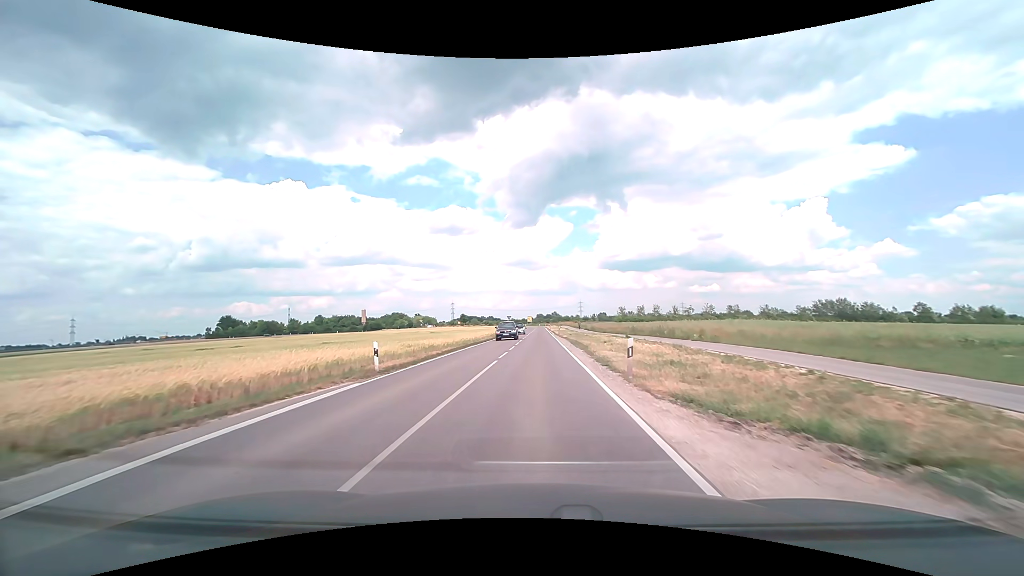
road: tertiary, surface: asphalt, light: Day
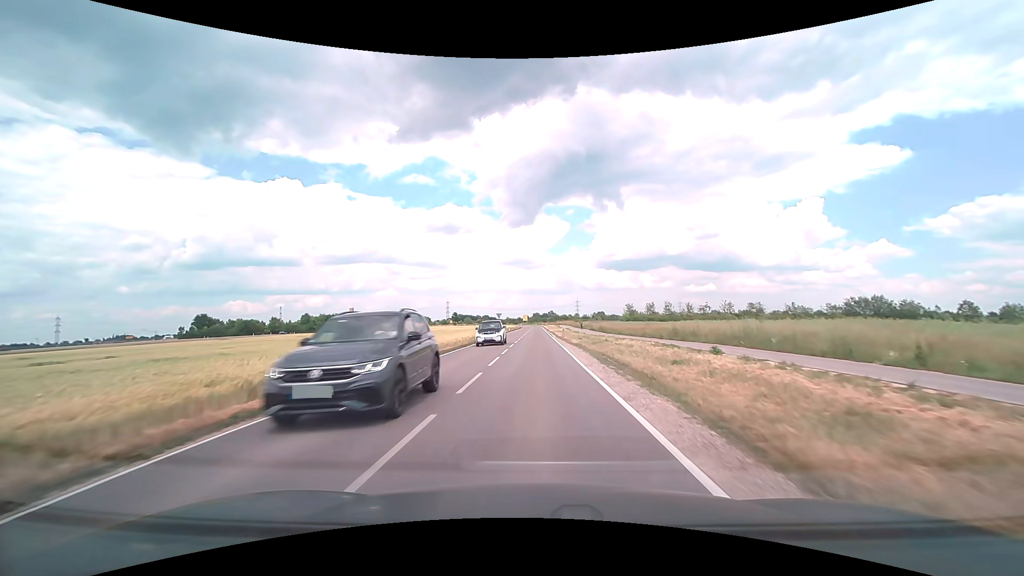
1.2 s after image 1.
(0.0, +16.7) m; 0°
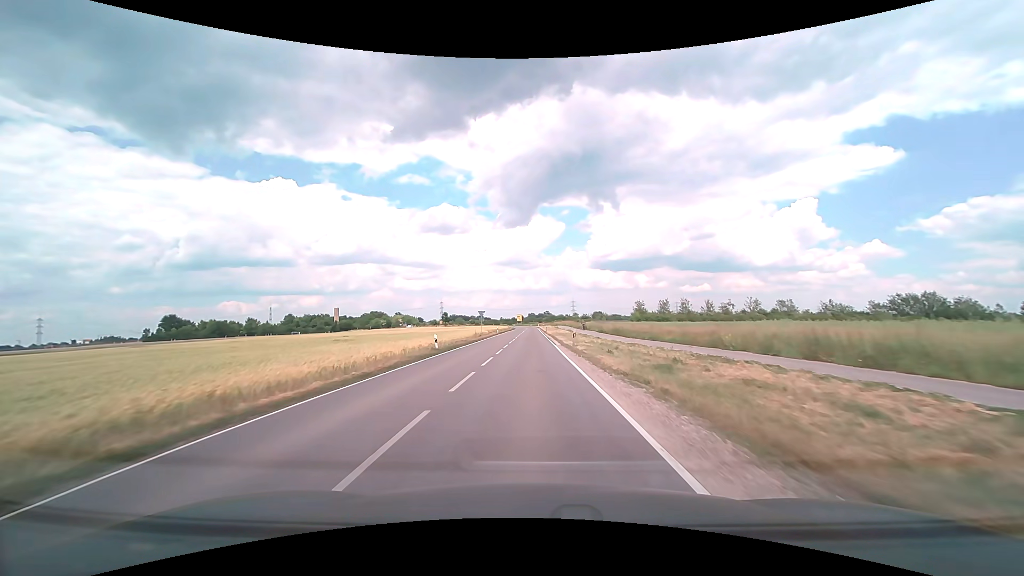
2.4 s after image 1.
(+0.2, +18.2) m; +1°
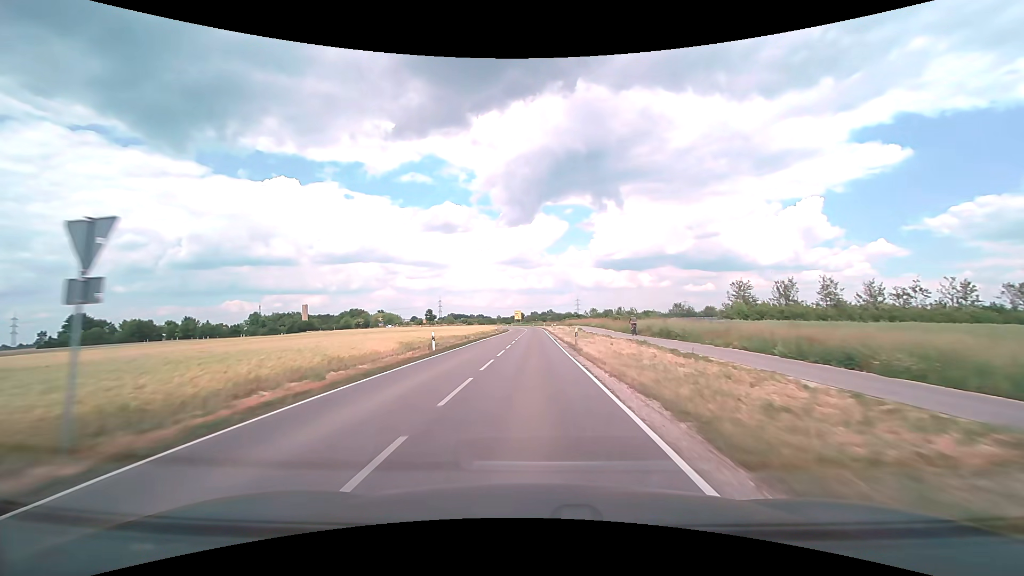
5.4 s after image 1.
(-0.3, +51.3) m; 0°
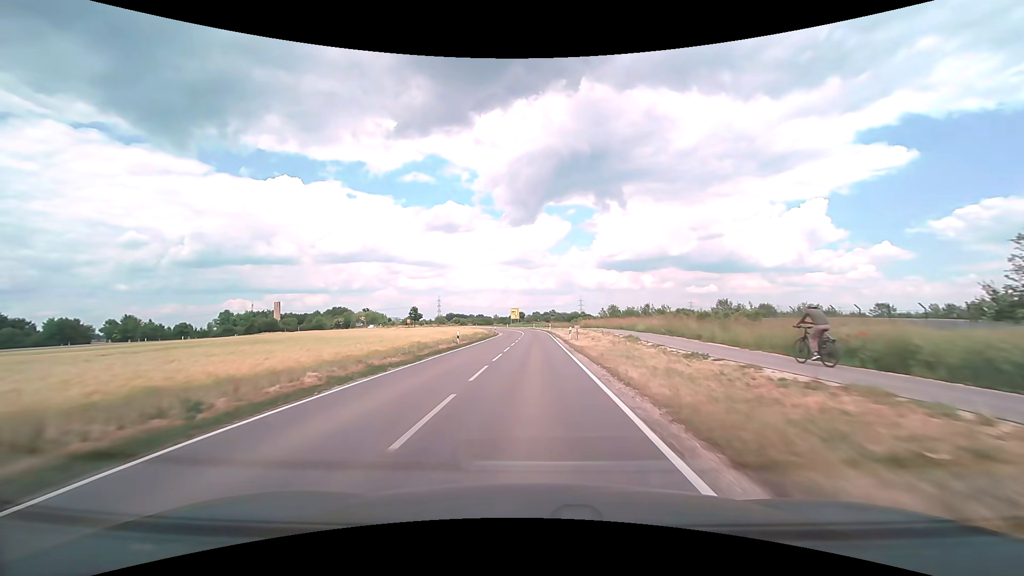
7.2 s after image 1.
(0.0, +33.4) m; 0°
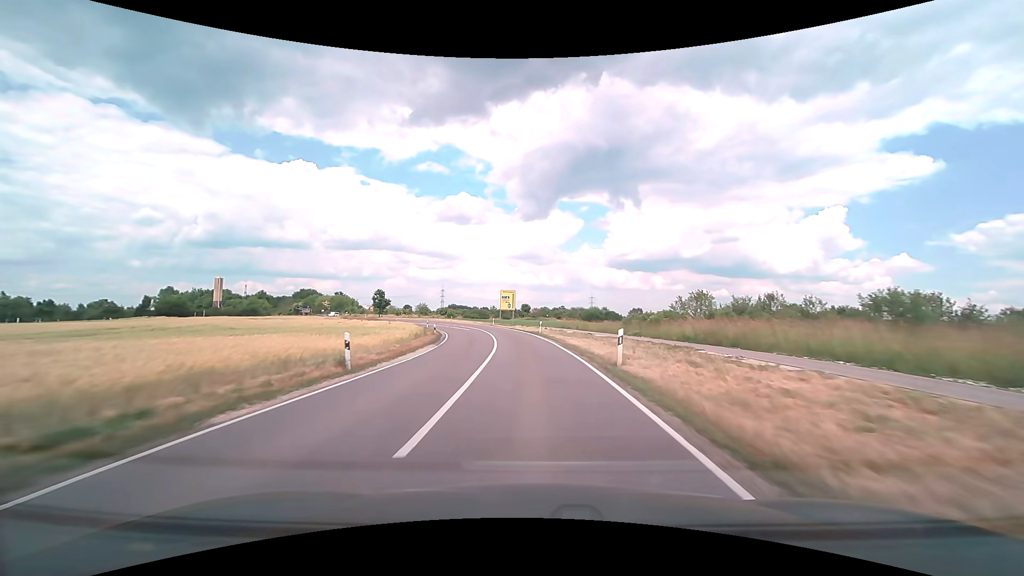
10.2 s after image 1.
(0.0, +54.9) m; -1°
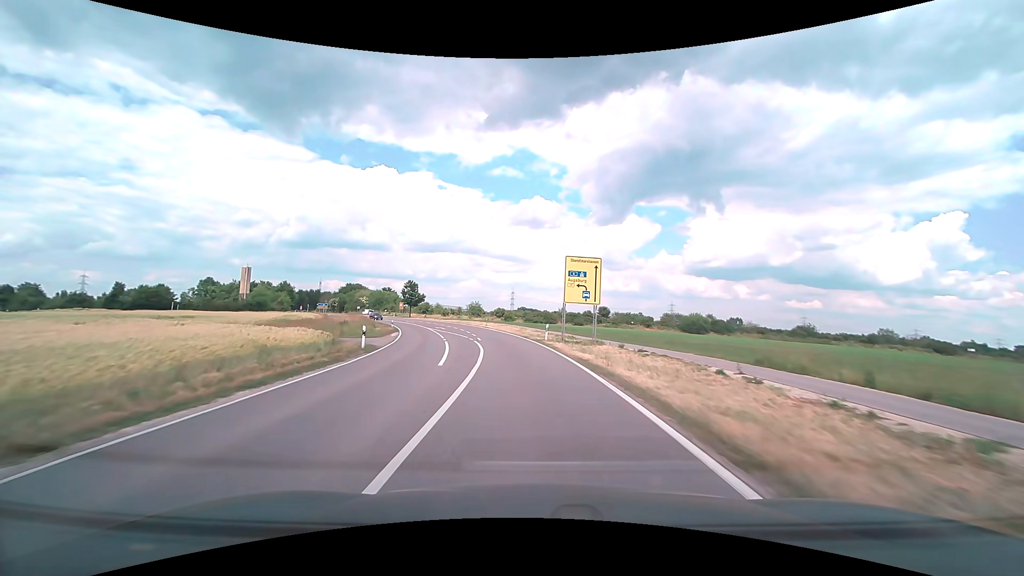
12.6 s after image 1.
(-2.0, +40.4) m; -8°
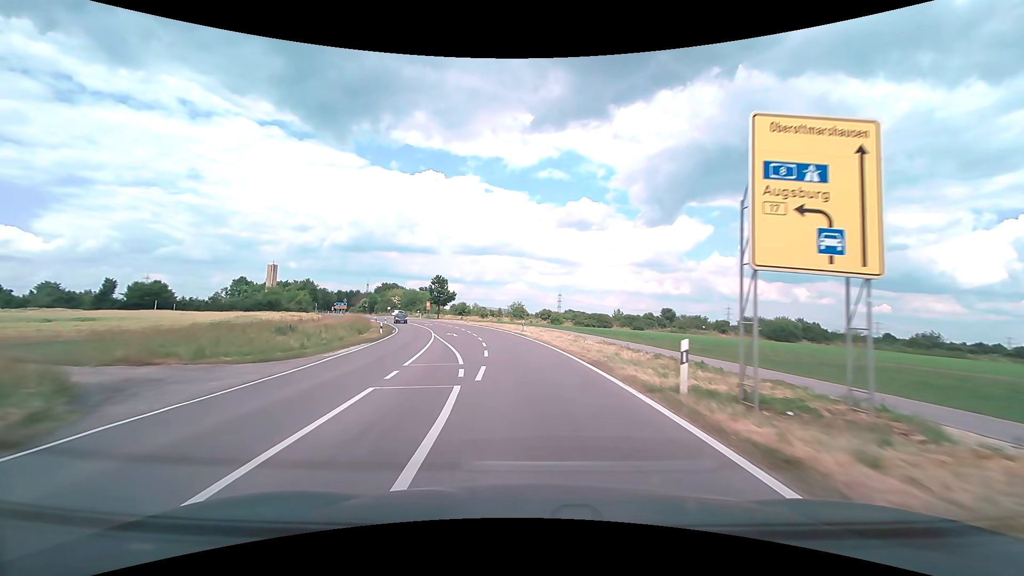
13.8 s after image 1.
(-1.0, +19.8) m; -5°
(0, +10) (-1, +20) (-2, +30) (-4, +40) (-6, +50) (-9, +59) (-12, +69) (-15, +78) (-19, +87) (-24, +96) m
